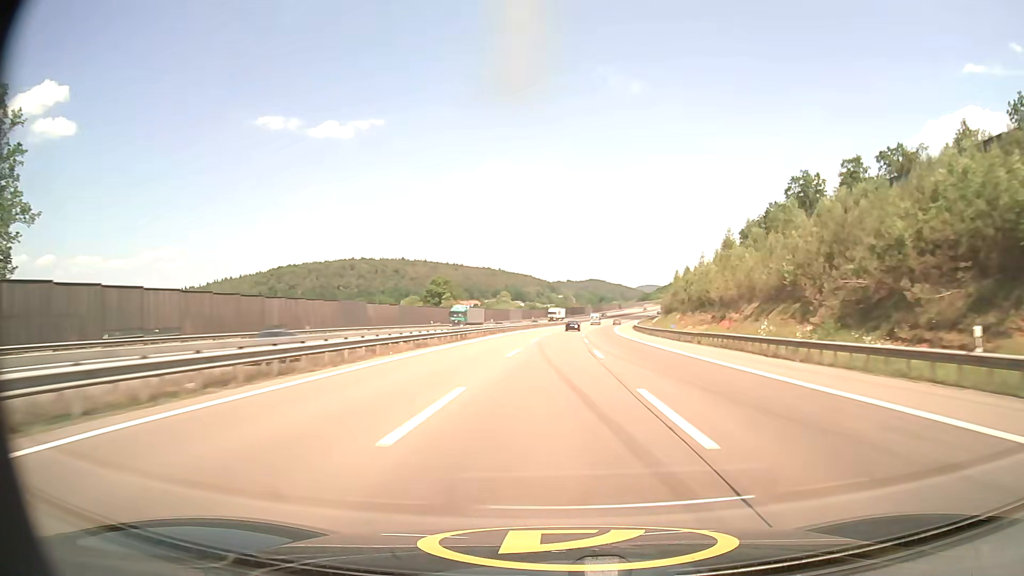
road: motorway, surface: asphalt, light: Day
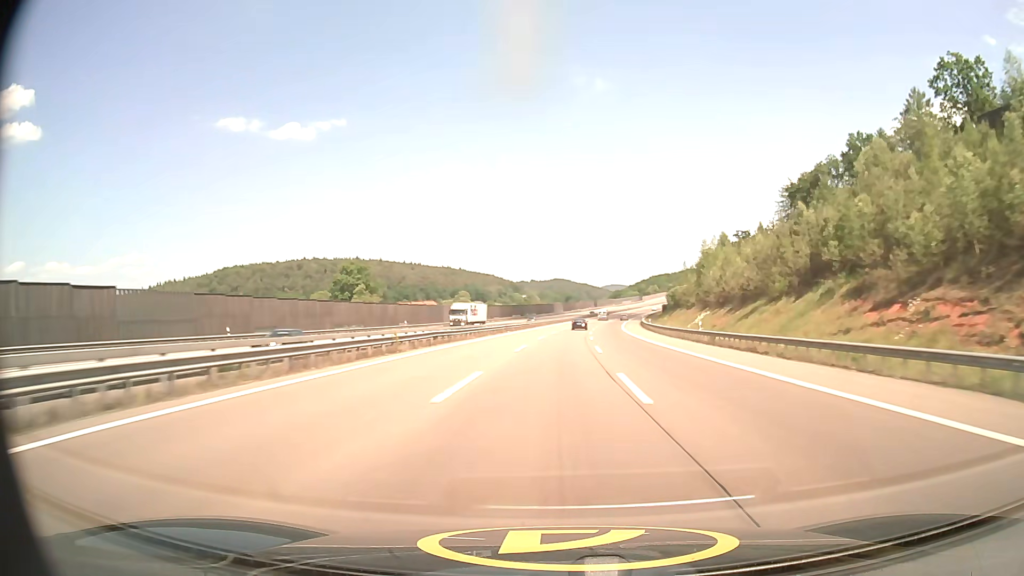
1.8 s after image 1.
(+1.5, +66.6) m; +3°
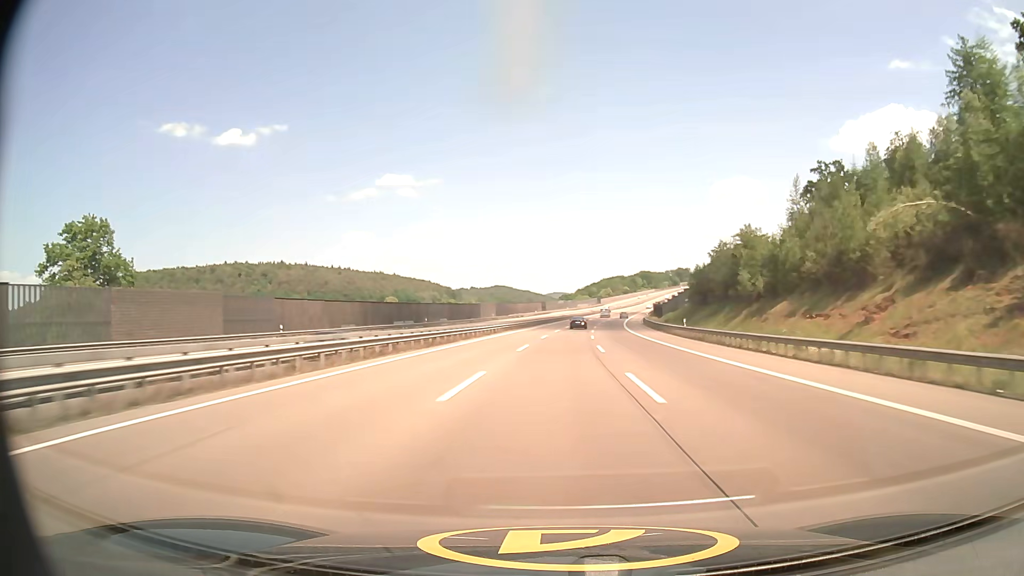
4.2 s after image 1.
(+3.9, +88.1) m; +5°
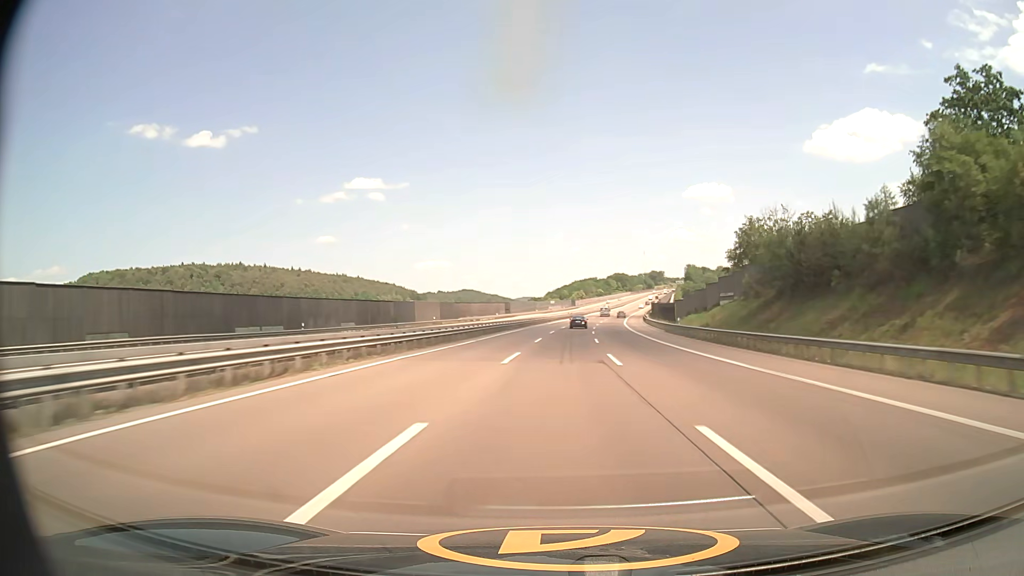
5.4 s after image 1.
(+1.0, +44.0) m; +3°
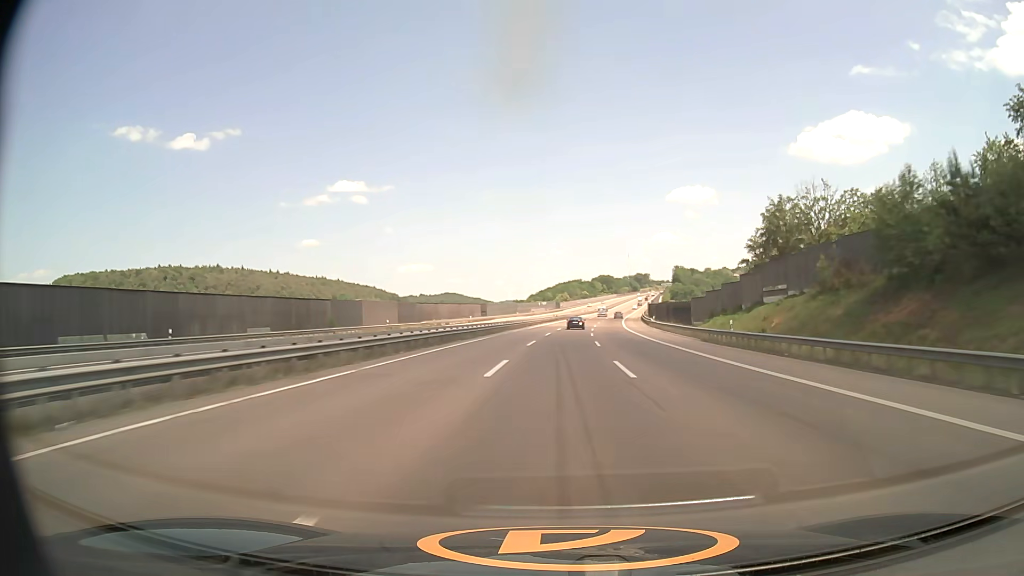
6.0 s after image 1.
(+0.3, +21.9) m; +1°
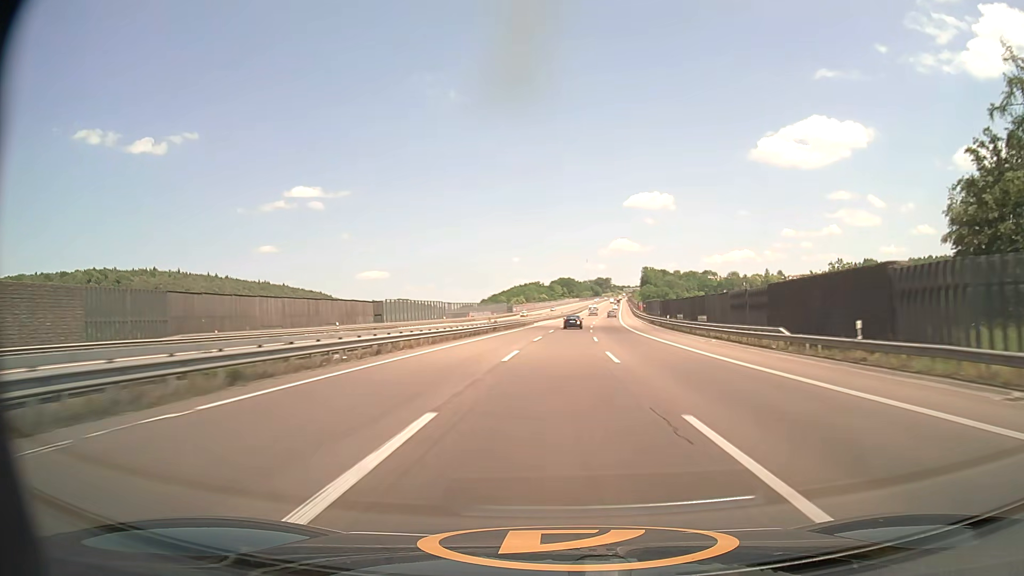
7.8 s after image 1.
(+2.2, +65.5) m; +4°
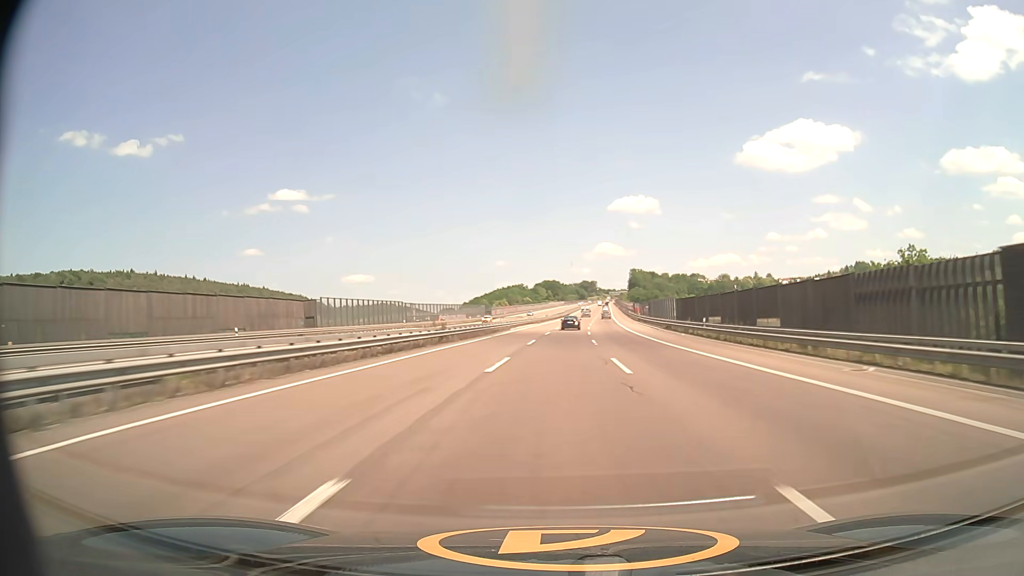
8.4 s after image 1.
(+0.3, +21.8) m; +1°
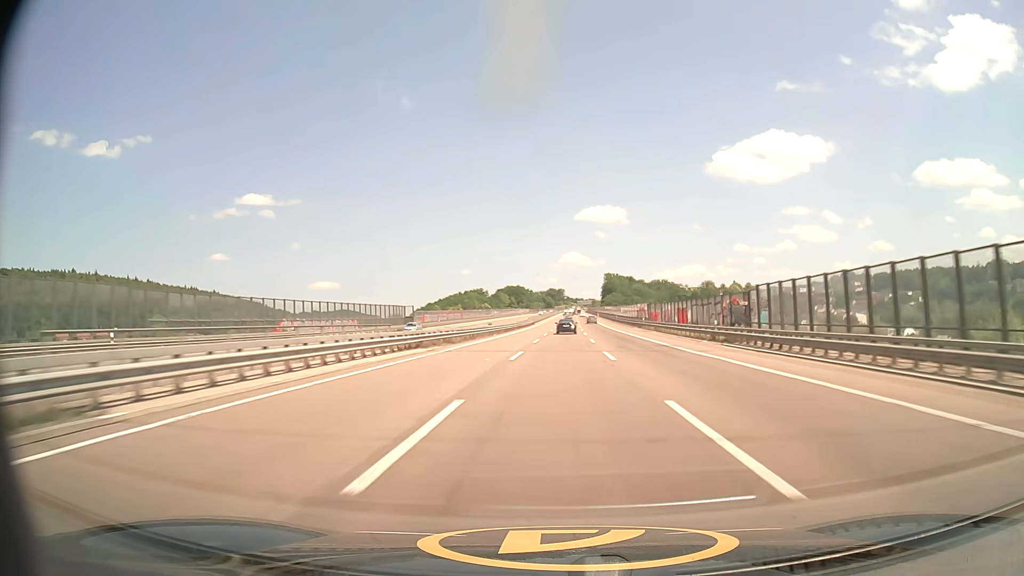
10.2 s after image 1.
(+1.8, +64.9) m; +3°
(0, +10) (0, +20) (0, +30) (+1, +40) (+1, +50) (+1, +60) (+1, +70) (+2, +80) (+2, +90) (+2, +100) m
